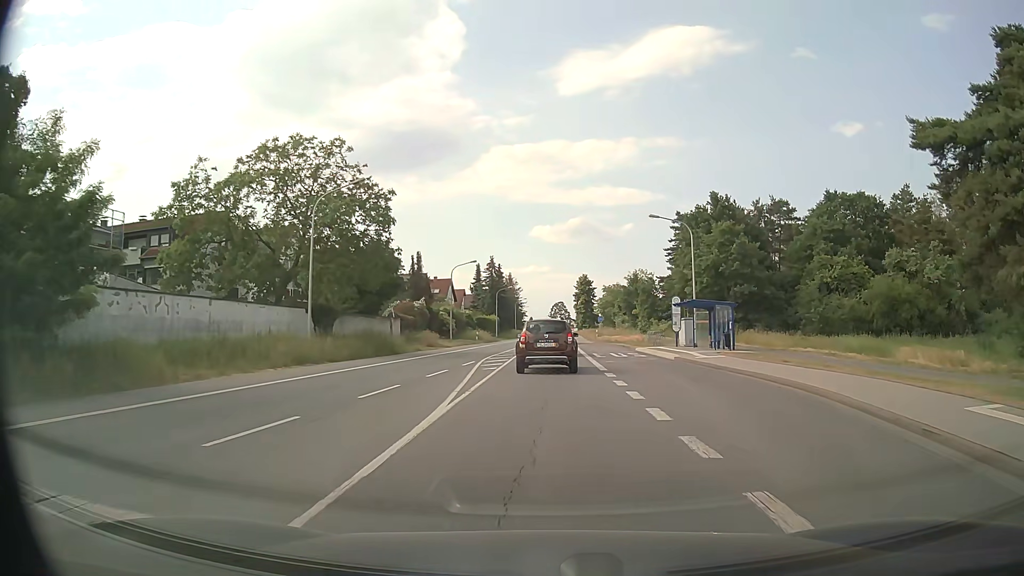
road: primary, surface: asphalt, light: Day
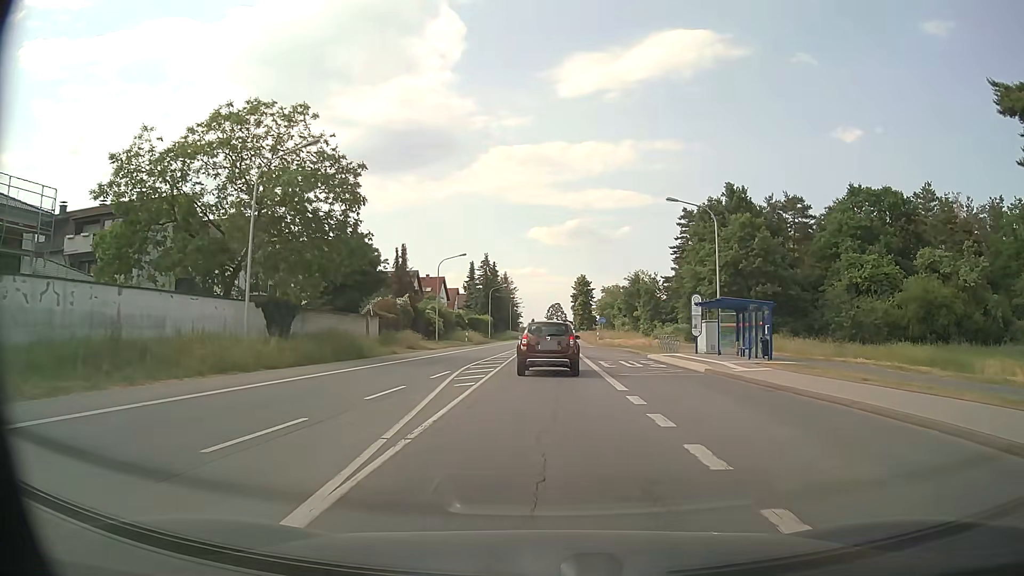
(0.0, +6.2) m; 0°
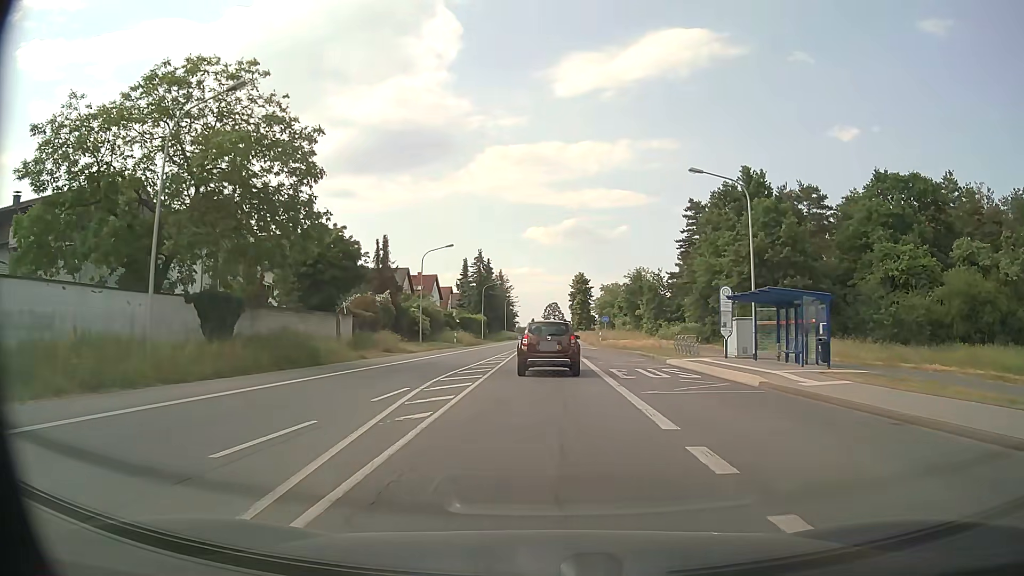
(0.0, +6.2) m; 0°
(0, +10) (0, +20) (0, +30) (0, +40) (0, +50) (+1, +60) (+1, +70) (+1, +80) (+1, +90) (+2, +100) m
